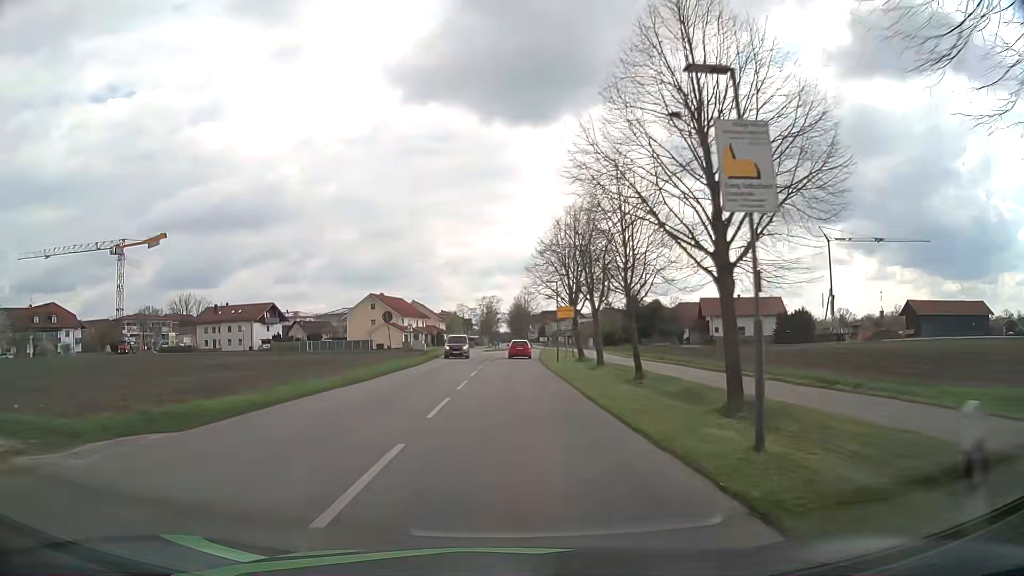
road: residential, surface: asphalt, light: Day
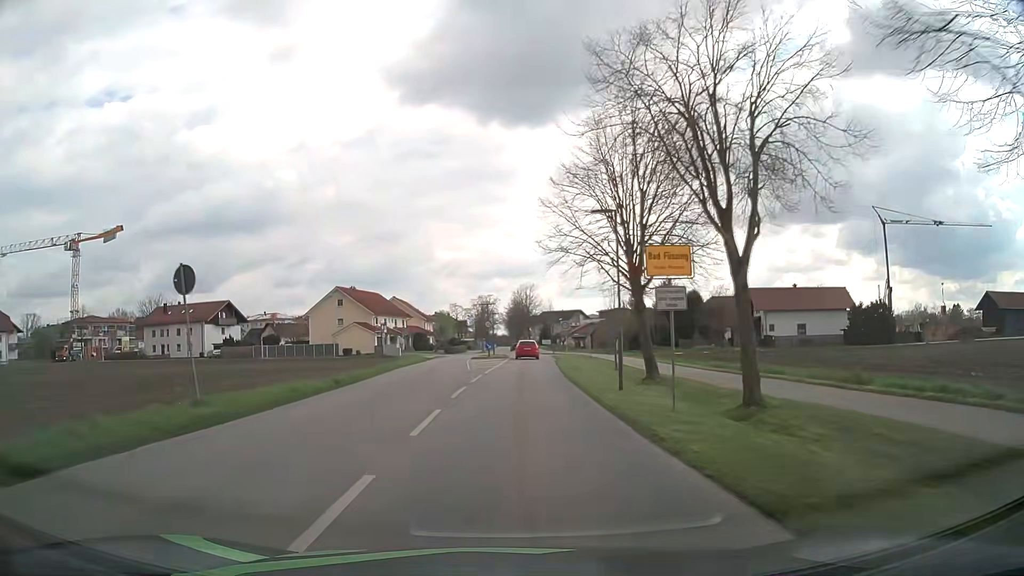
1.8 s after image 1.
(0.0, +23.1) m; 0°
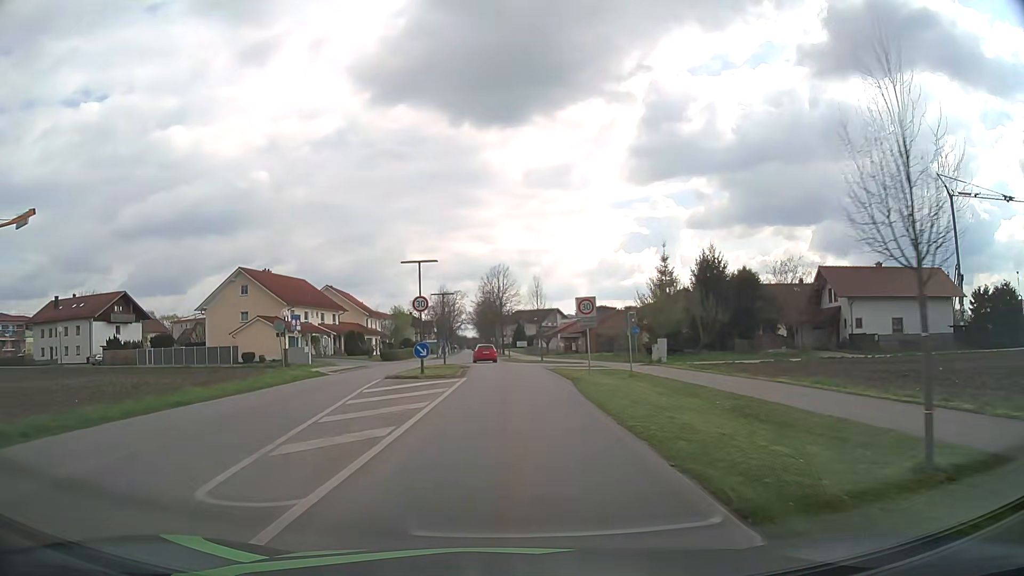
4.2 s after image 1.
(+0.6, +27.8) m; +2°
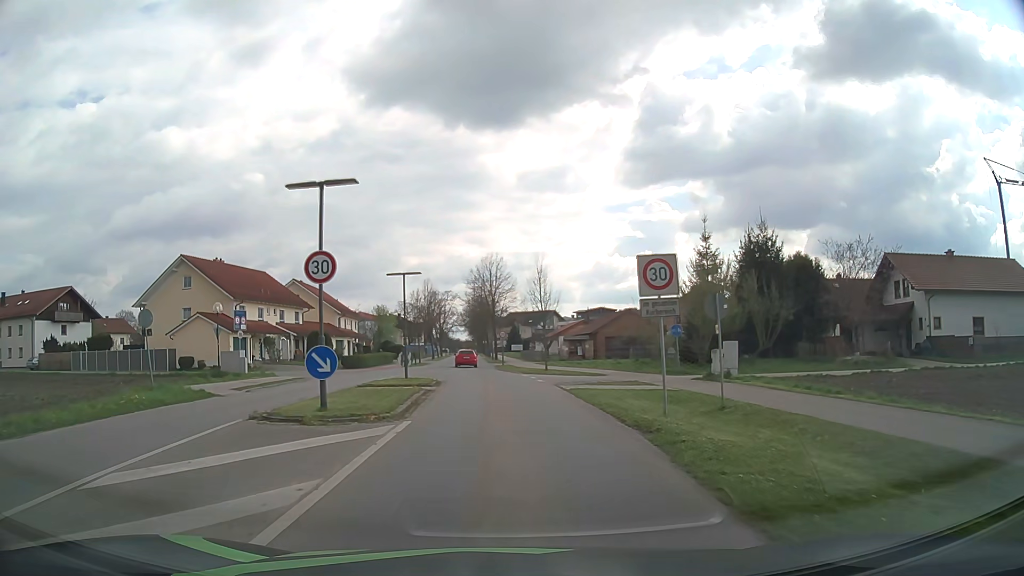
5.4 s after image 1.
(+0.1, +12.6) m; +1°
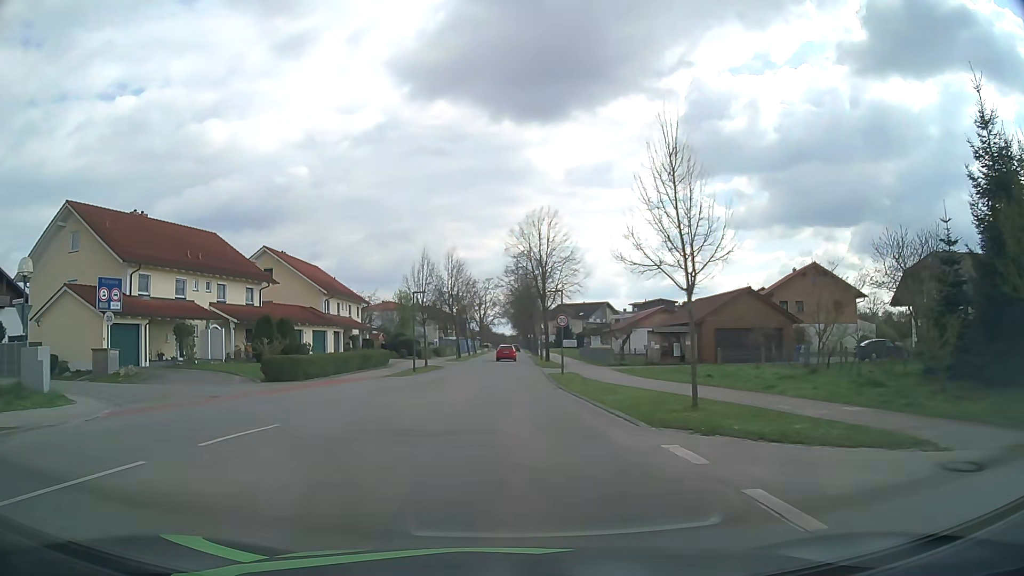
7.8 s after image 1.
(-0.6, +23.8) m; -4°
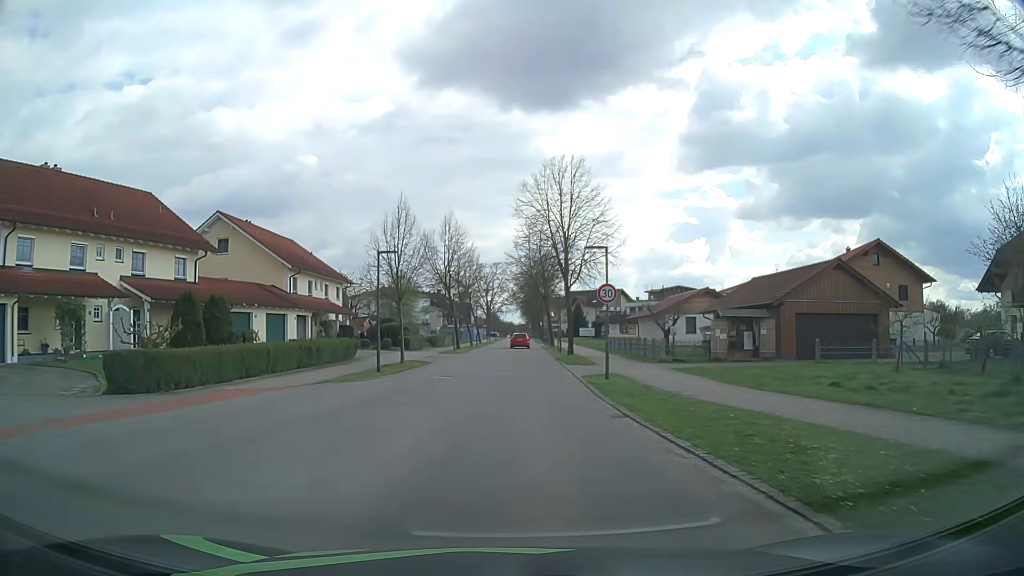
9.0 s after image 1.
(-0.1, +11.9) m; -1°
(0, +10) (0, +20) (+1, +30) (+1, +40) (+1, +50) (+2, +60) (+2, +70) (+2, +80) (+3, +90) (+3, +100) m
